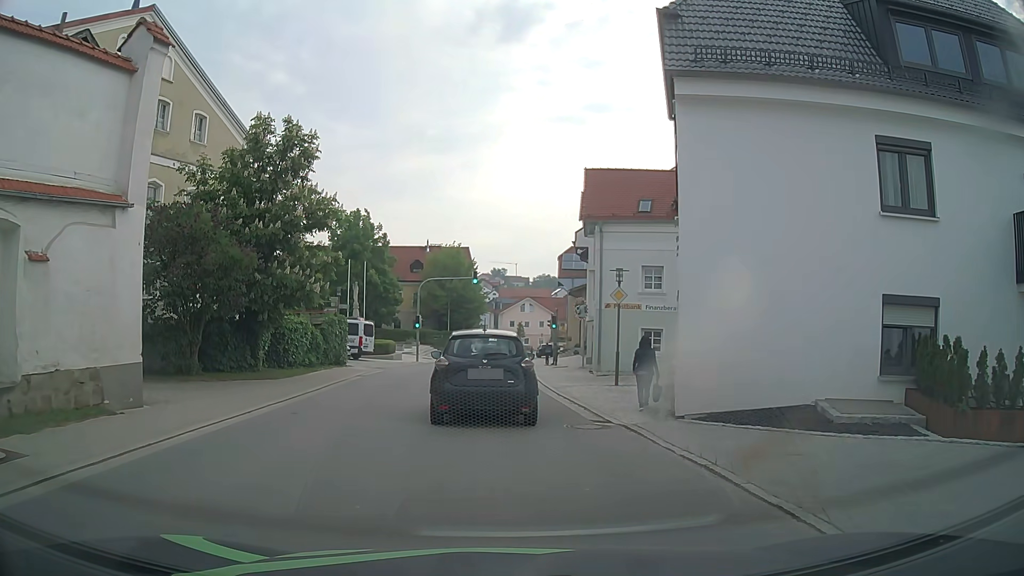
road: tertiary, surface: asphalt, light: Day
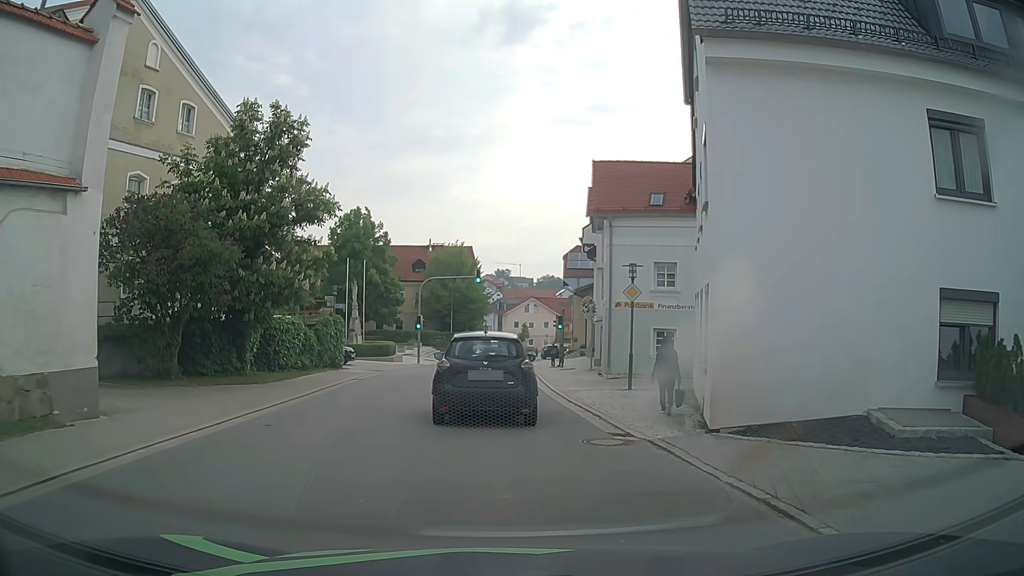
(-0.1, +1.6) m; -2°
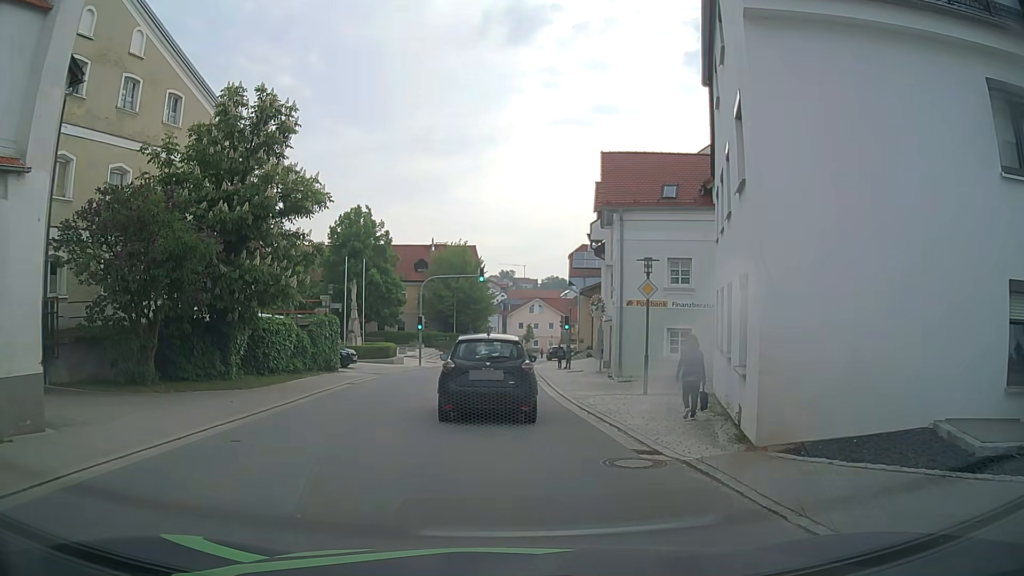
(0.0, +1.6) m; -1°
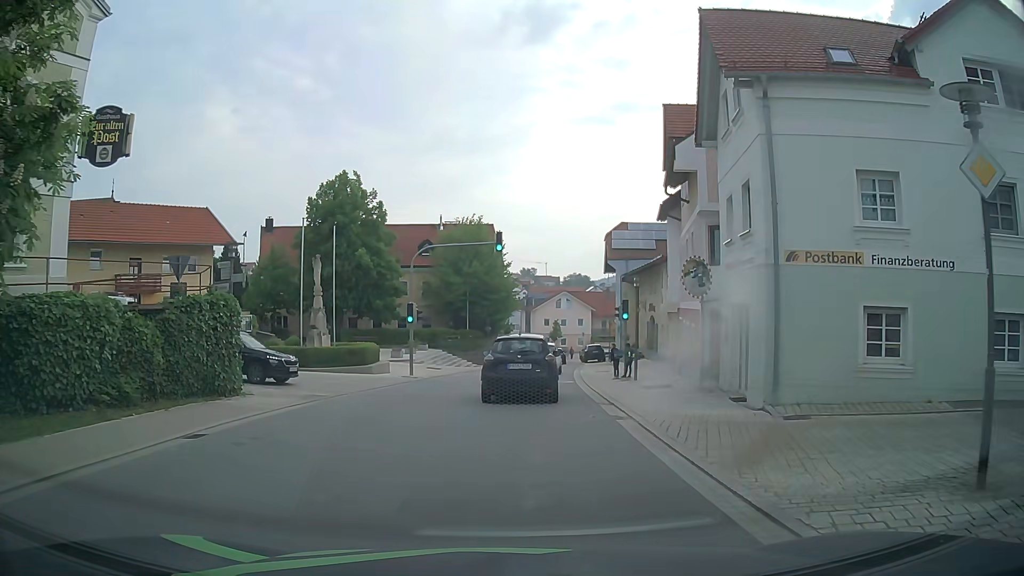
(-0.4, +13.8) m; -3°
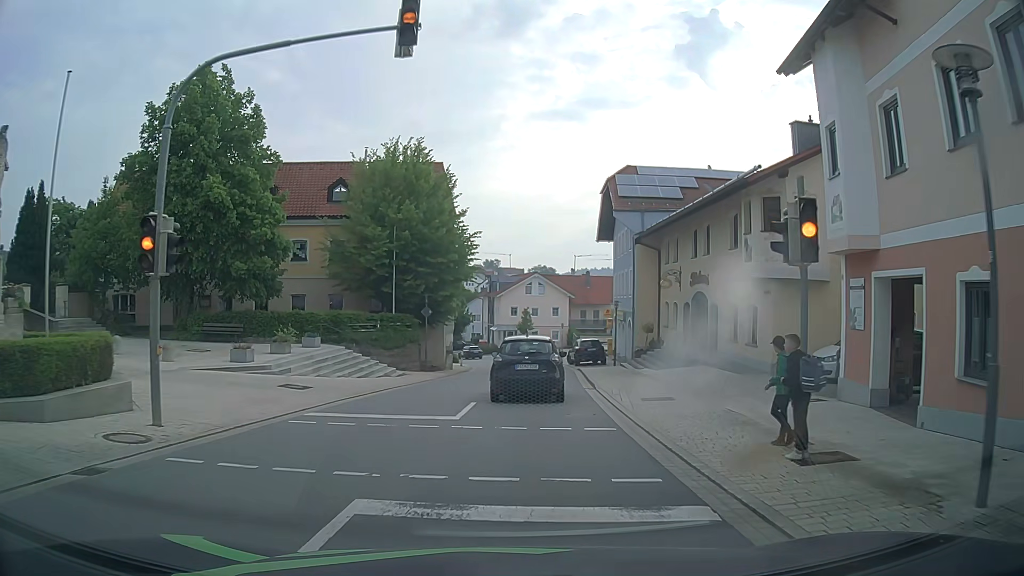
(+0.8, +20.4) m; +4°
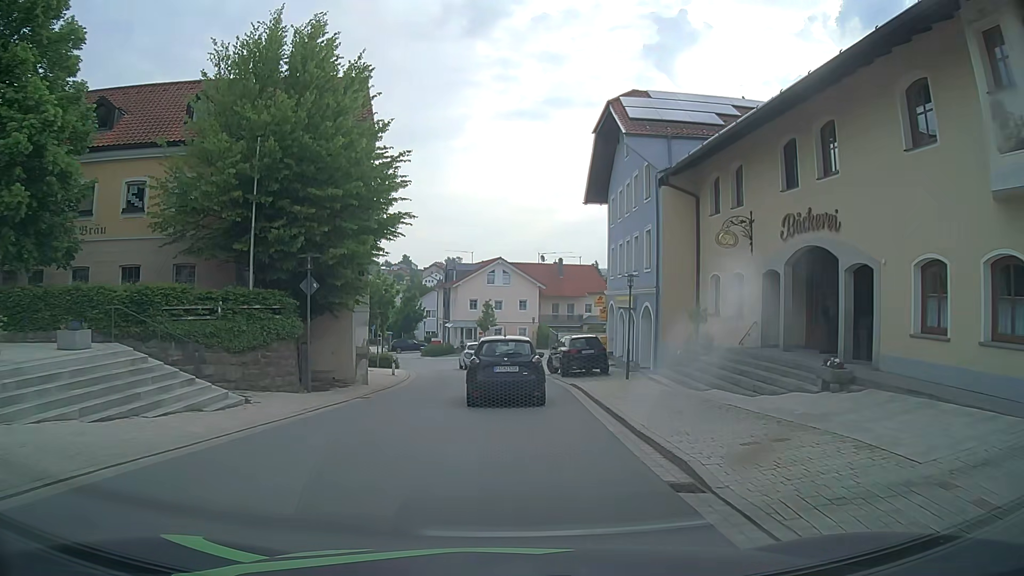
(+0.3, +14.5) m; +2°
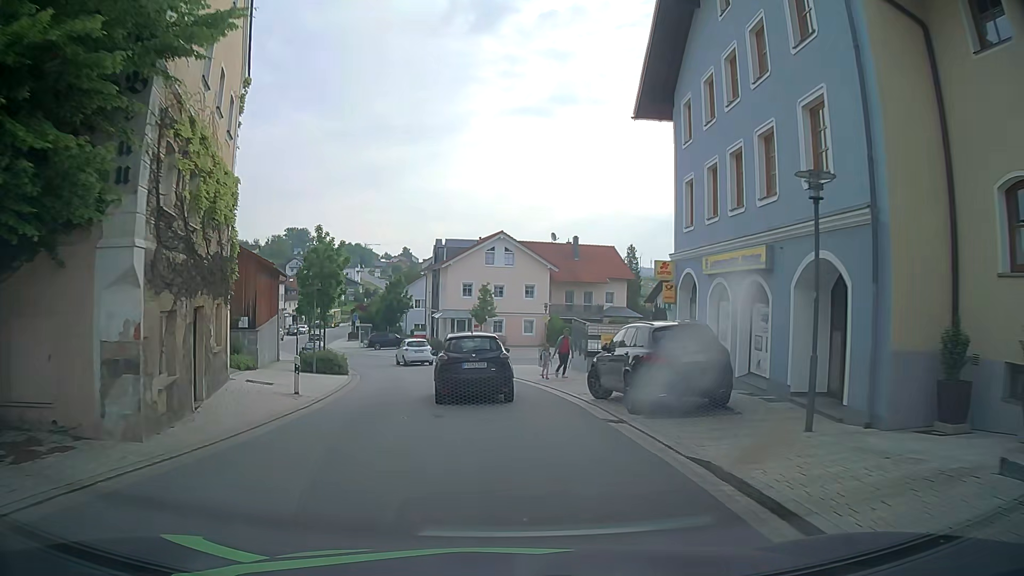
(+0.1, +15.3) m; 0°
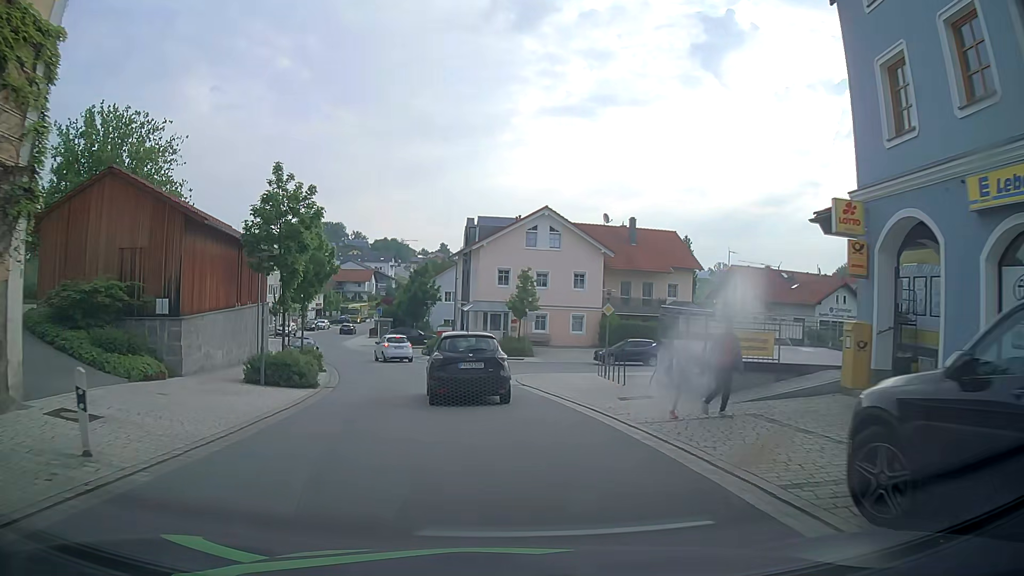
(-0.3, +10.6) m; -5°
(0, +10) (-1, +20) (-3, +30) (-5, +39) (-9, +49) (-13, +58) (-16, +67) (-18, +77) (-19, +87) (-20, +97) m
